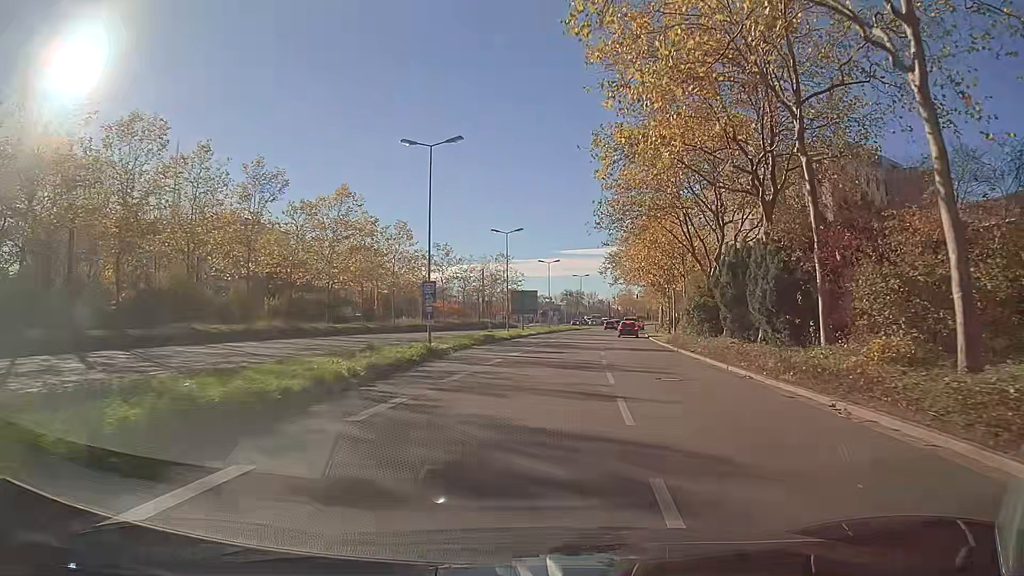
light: Day
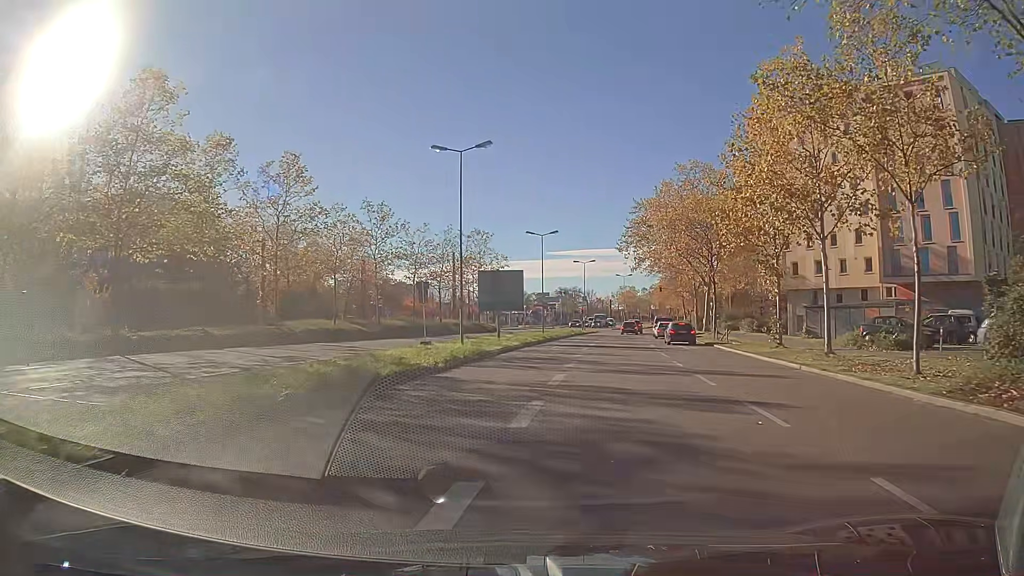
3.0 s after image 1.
(+0.3, +29.8) m; 0°
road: secondary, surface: asphalt
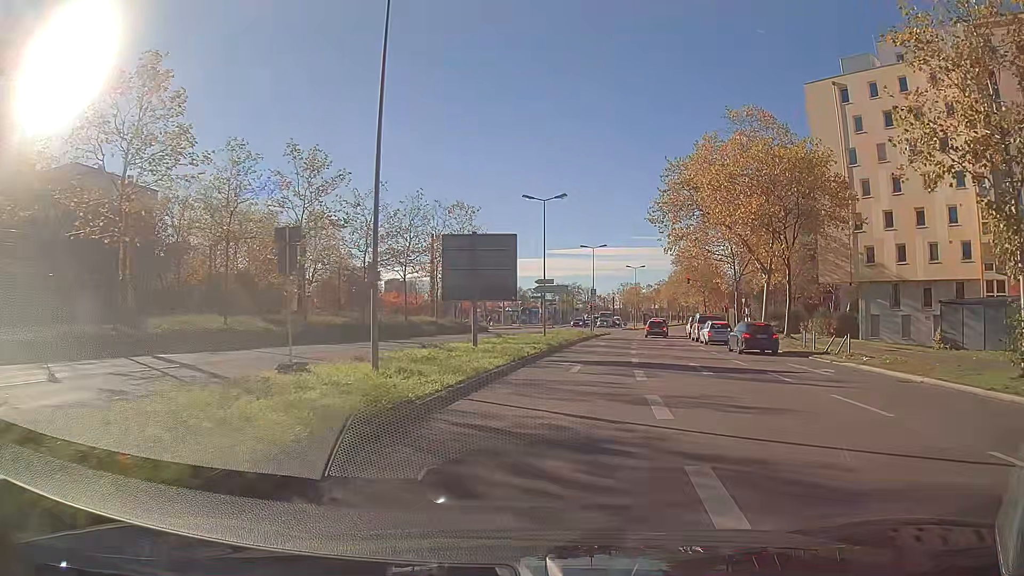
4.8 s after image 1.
(+0.1, +17.0) m; +2°
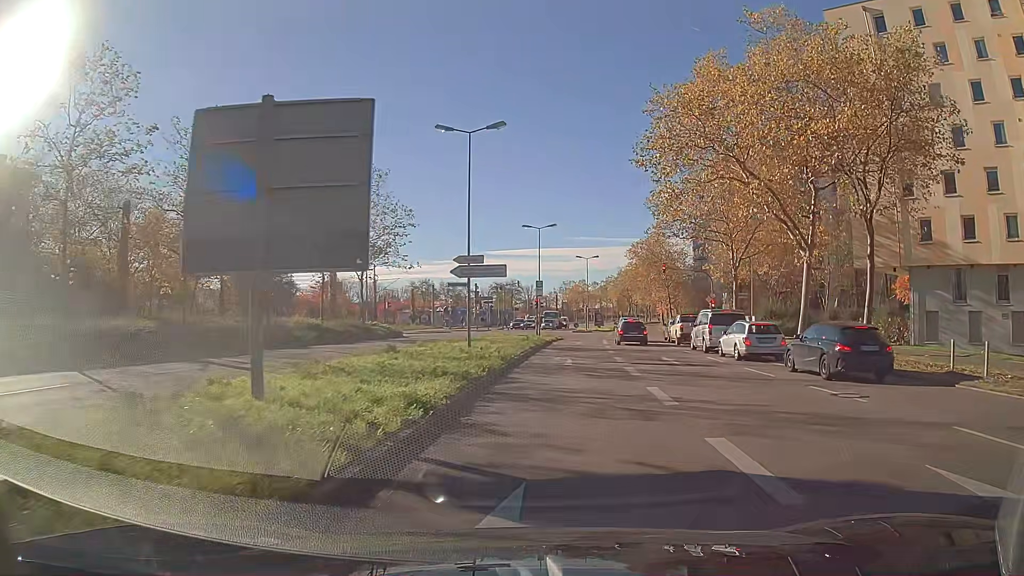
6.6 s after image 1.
(+0.7, +16.3) m; +5°
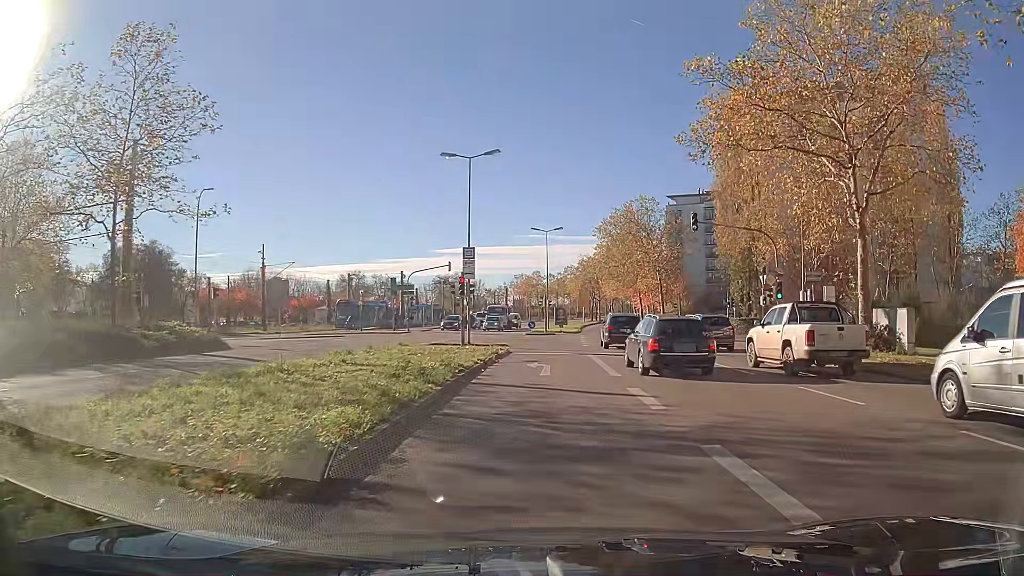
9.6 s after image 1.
(+0.9, +24.3) m; +4°
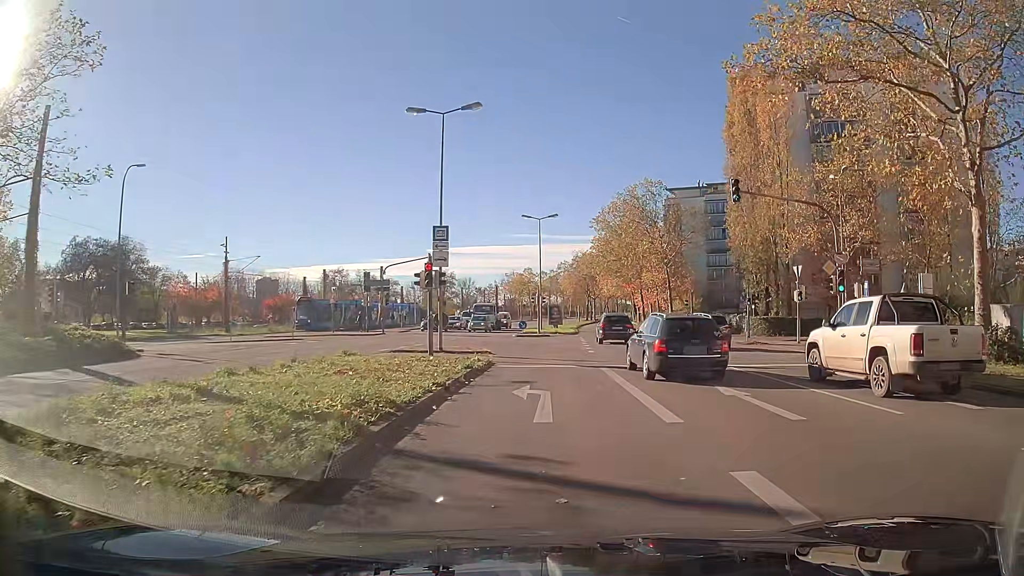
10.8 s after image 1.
(0.0, +7.2) m; 0°
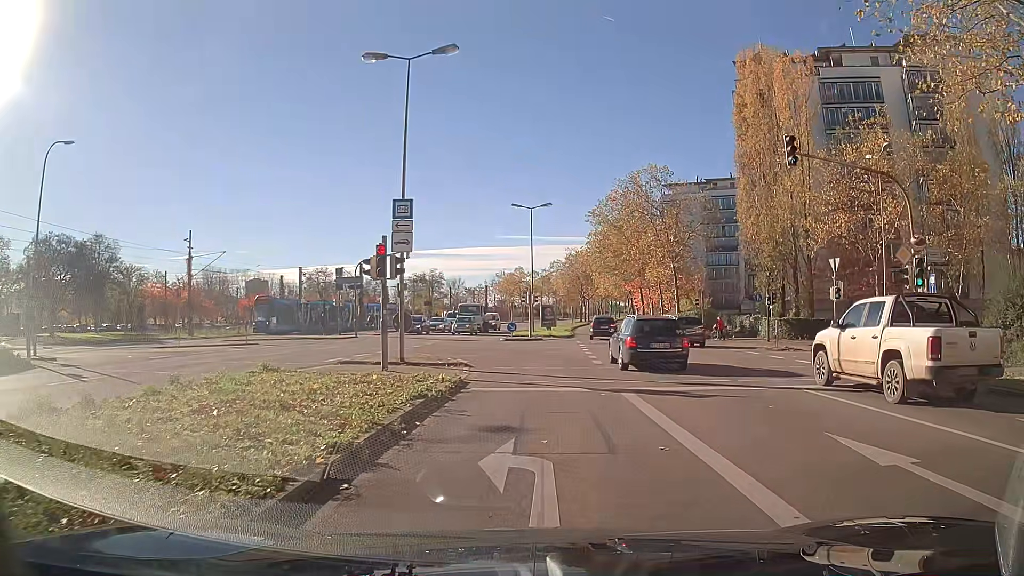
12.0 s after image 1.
(0.0, +5.8) m; +1°
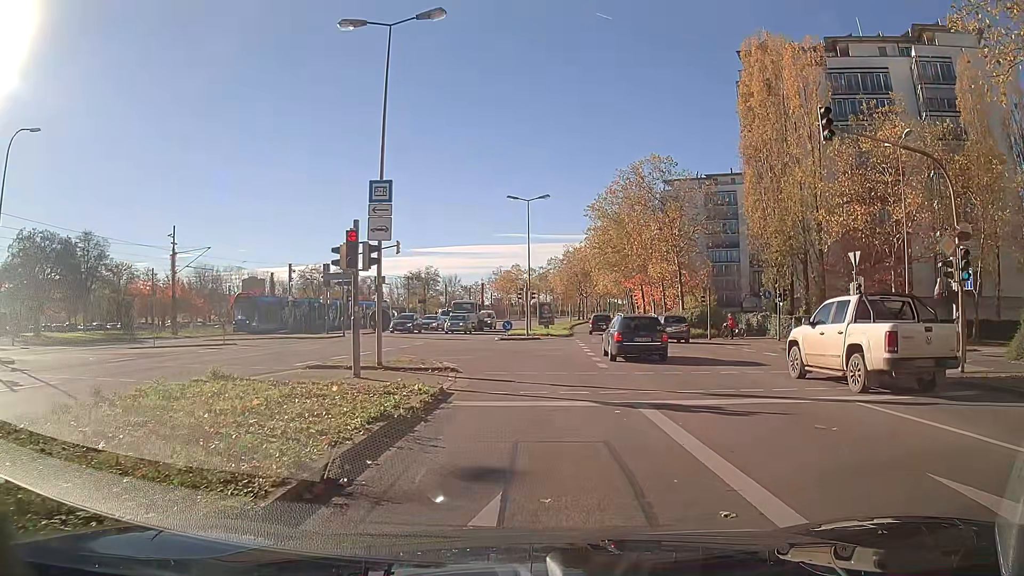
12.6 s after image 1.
(0.0, +2.4) m; 0°
(0, +10) (-1, +20) (-6, +28) (-15, +33) (-25, +35) (-35, +34) (-45, +34) (-55, +34) (-65, +34) (-75, +34) m
